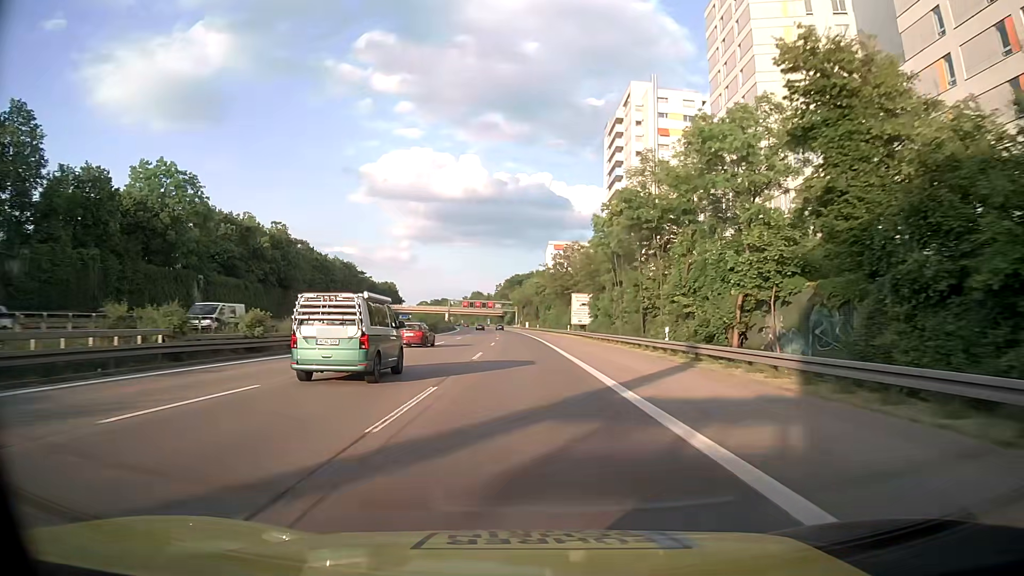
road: motorway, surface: asphalt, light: Day
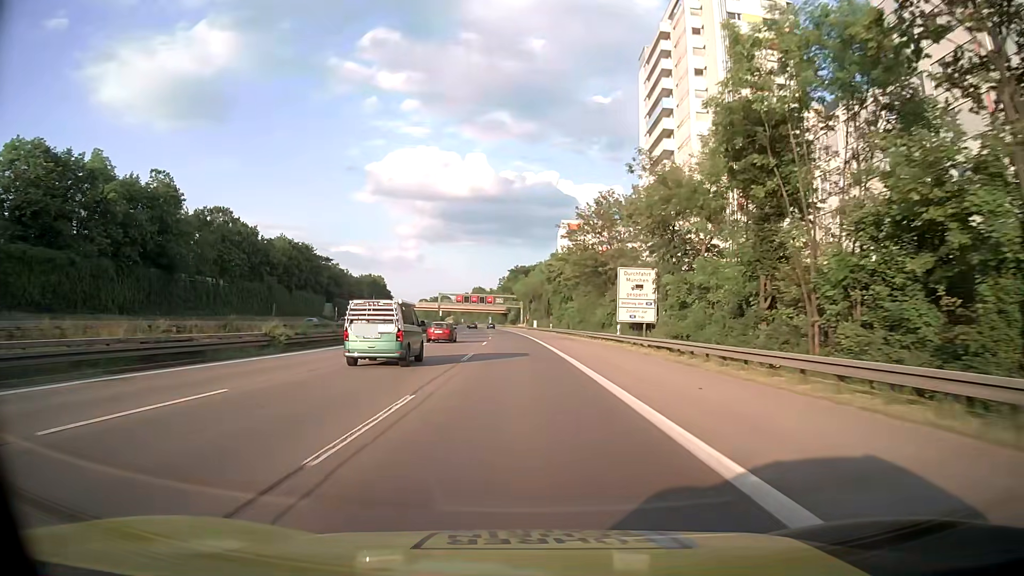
(-0.3, +38.1) m; -1°
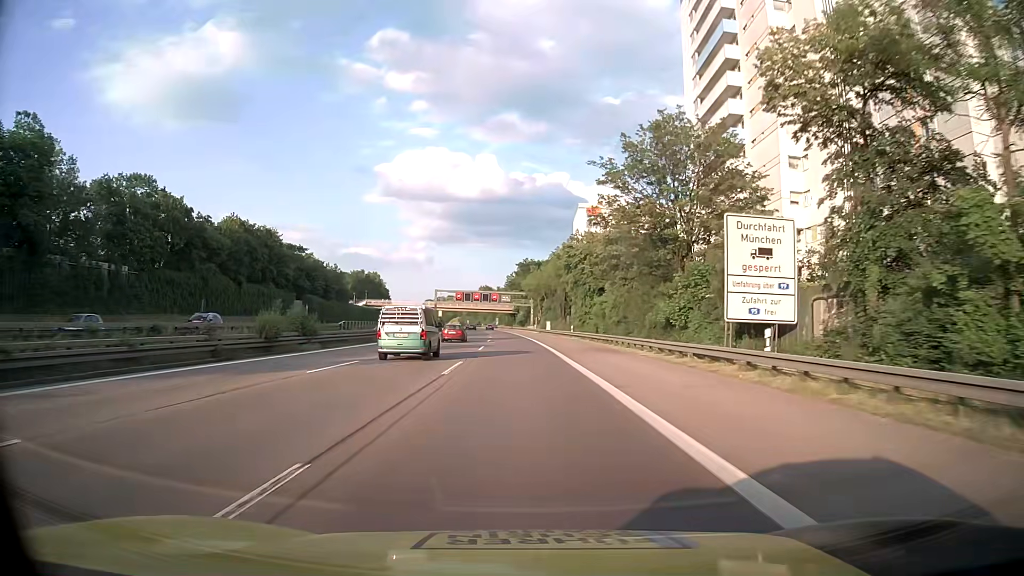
(-0.1, +24.0) m; 0°
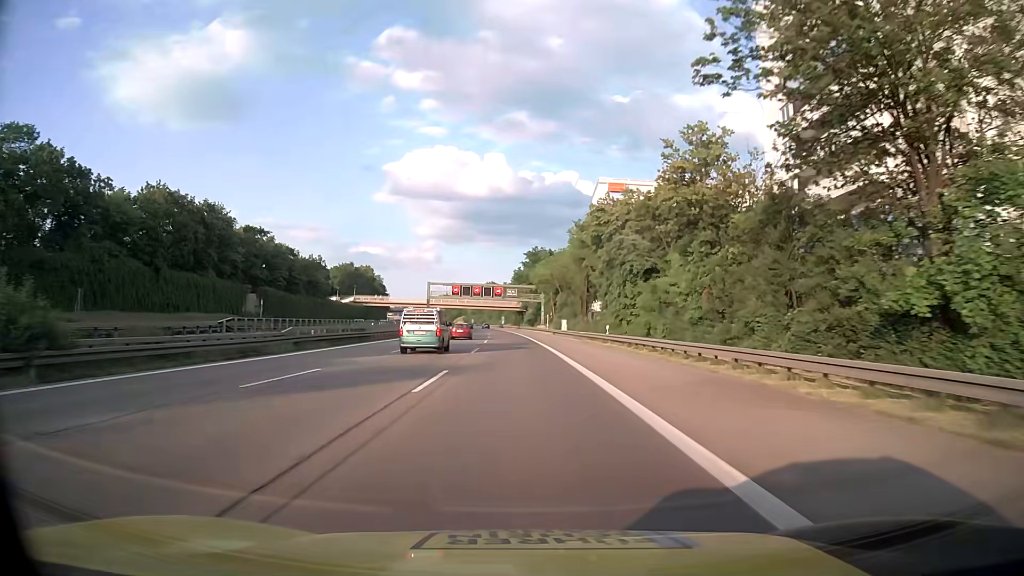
(-0.2, +23.0) m; -1°
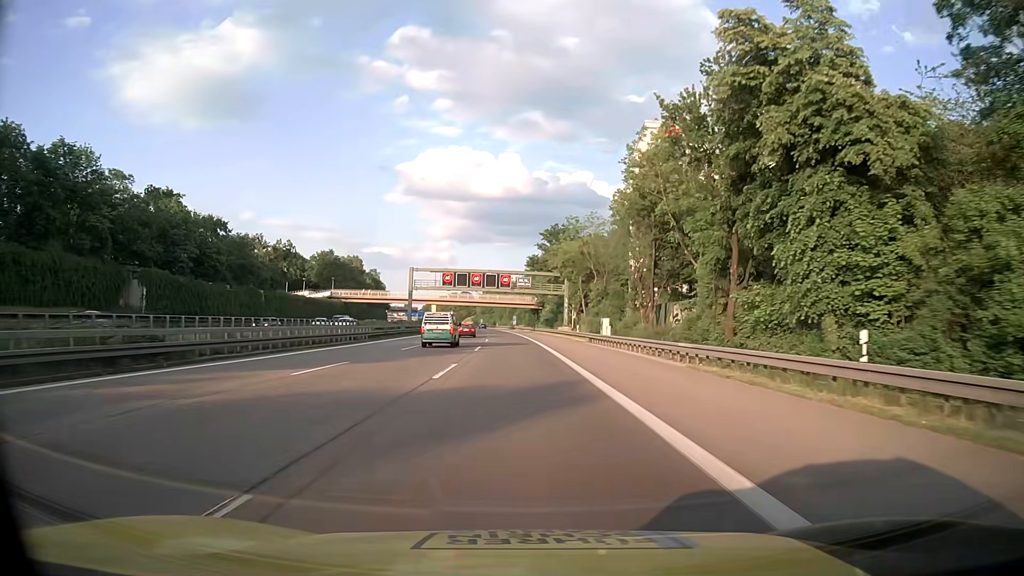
(-0.3, +32.5) m; -1°
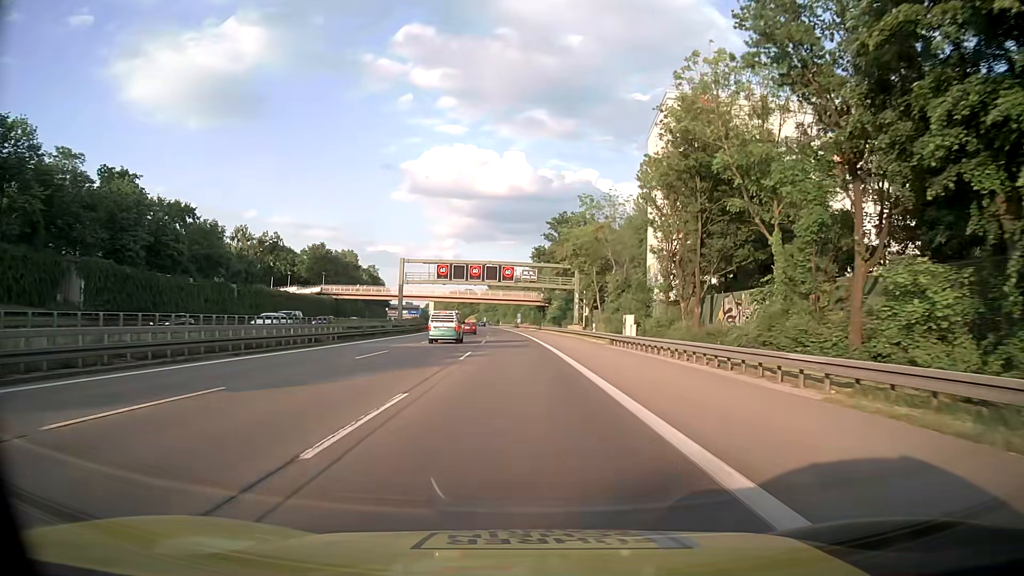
(0.0, +10.3) m; -1°
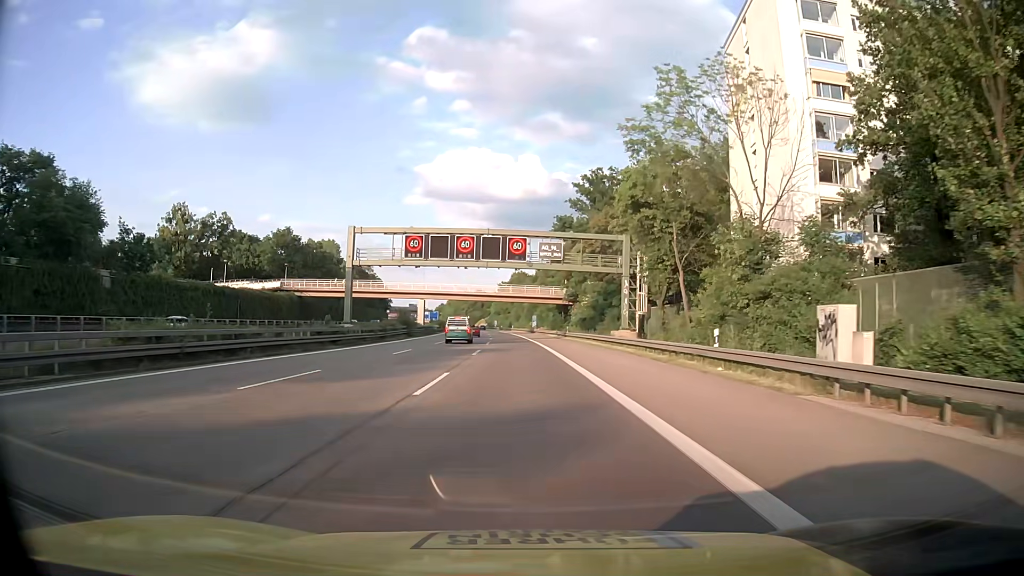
(-0.2, +29.5) m; -1°
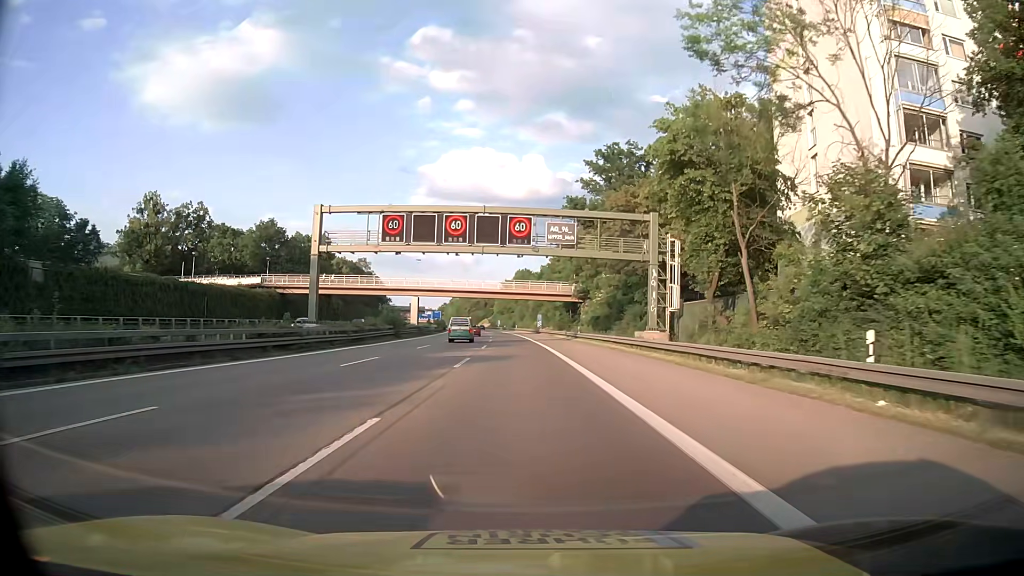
(-0.1, +9.6) m; -1°
(0, +10) (0, +20) (0, +30) (0, +40) (0, +50) (0, +60) (-1, +70) (-1, +80) (-2, +90) (-2, +100) m
